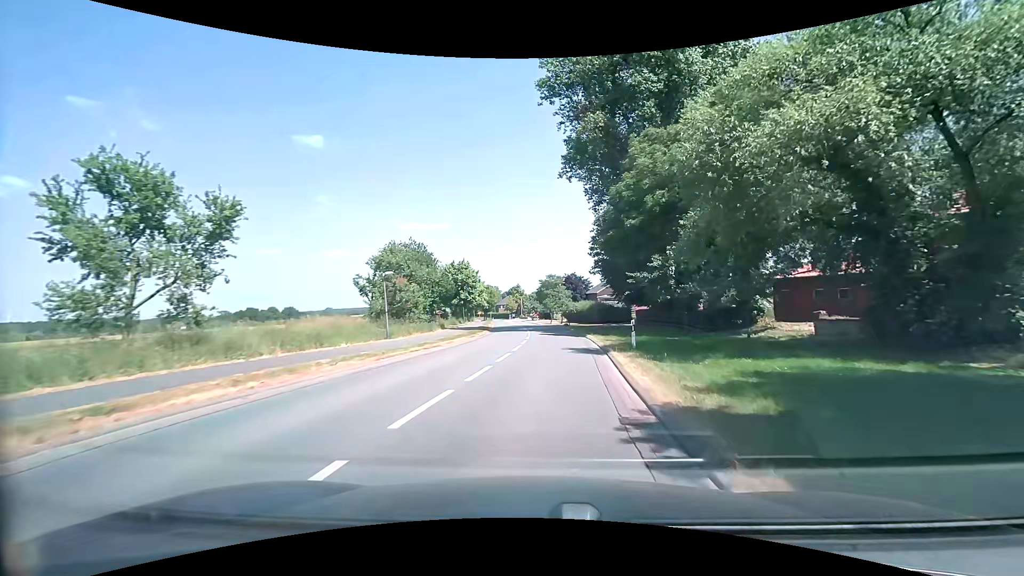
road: secondary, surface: asphalt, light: Day
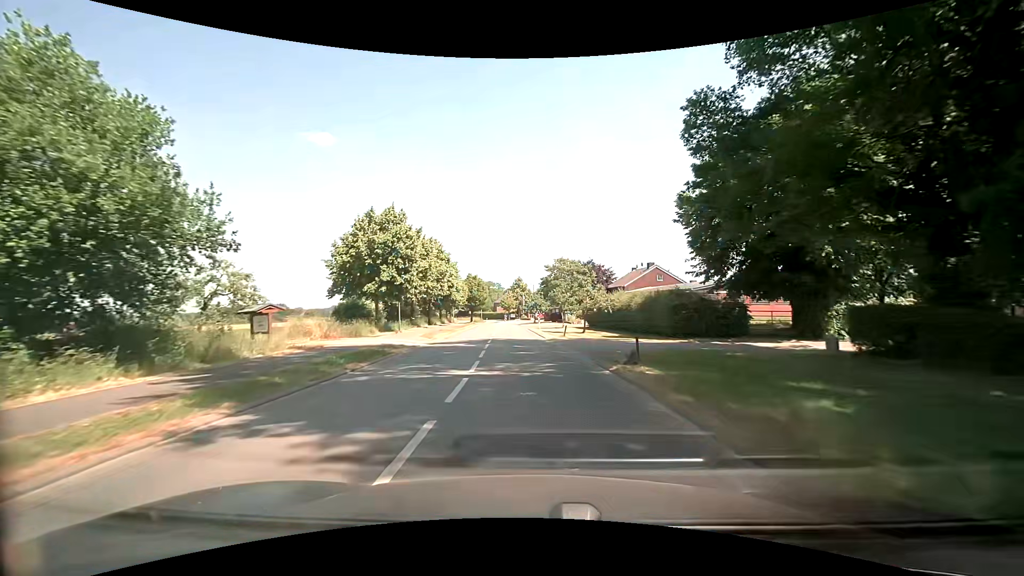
(+0.9, +36.5) m; -1°
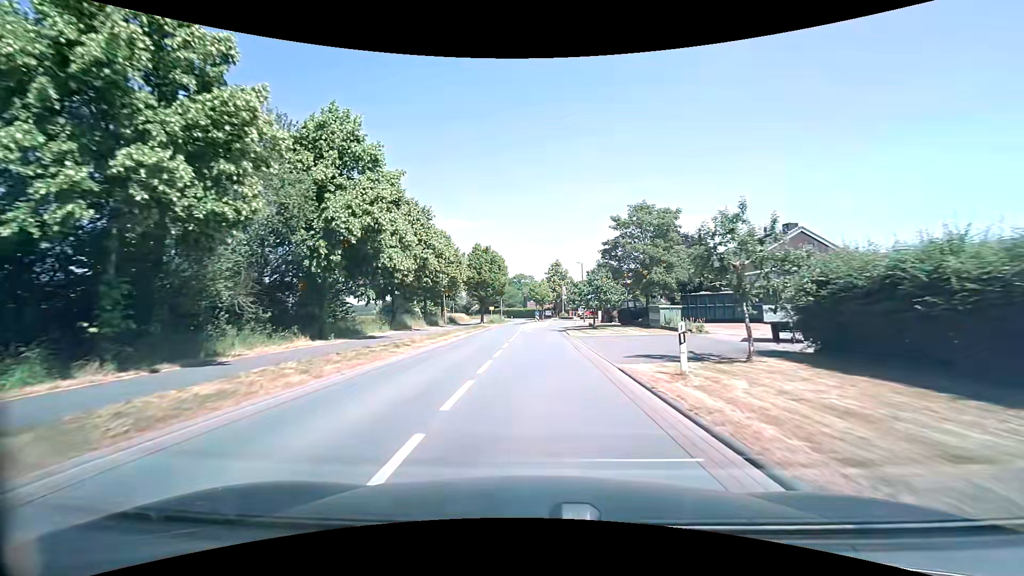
(-1.8, +39.1) m; -4°
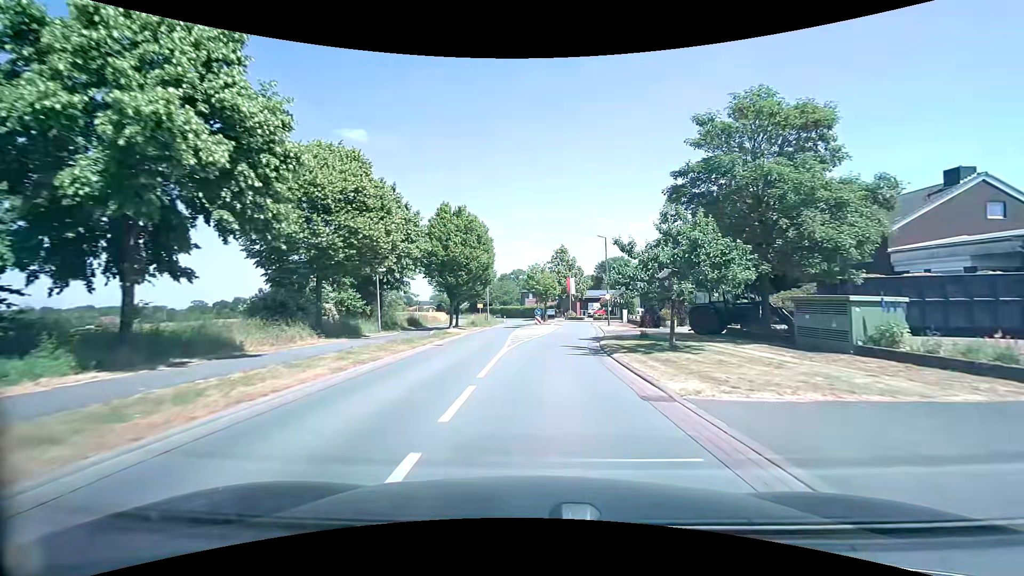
(-0.1, +22.0) m; 0°
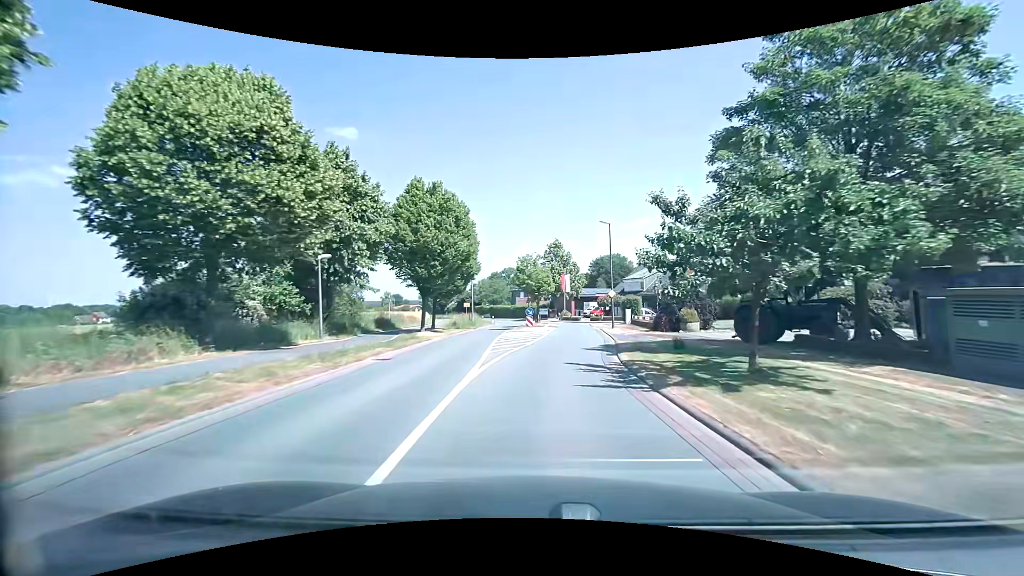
(0.0, +6.9) m; +1°
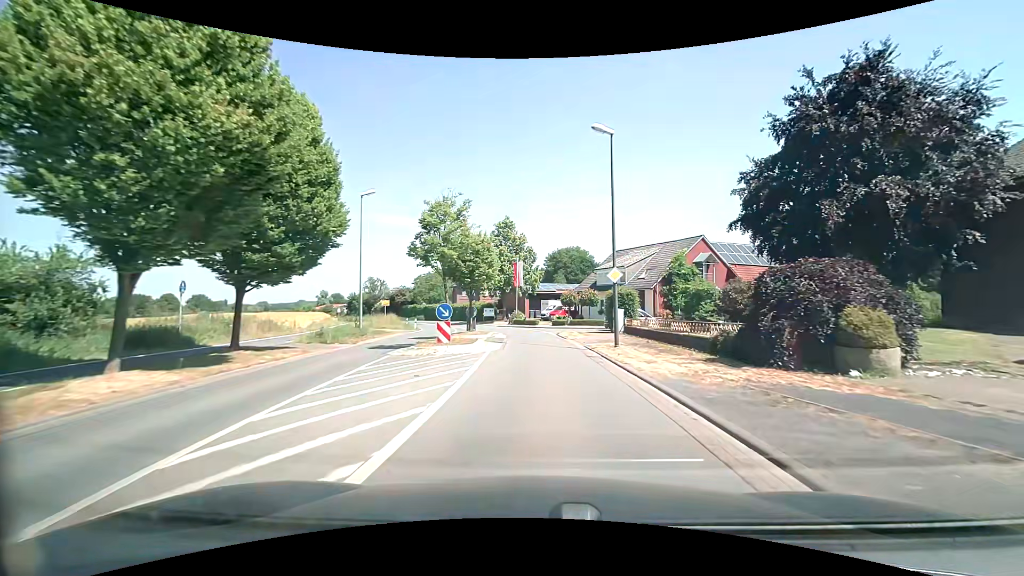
(+1.0, +19.7) m; +5°
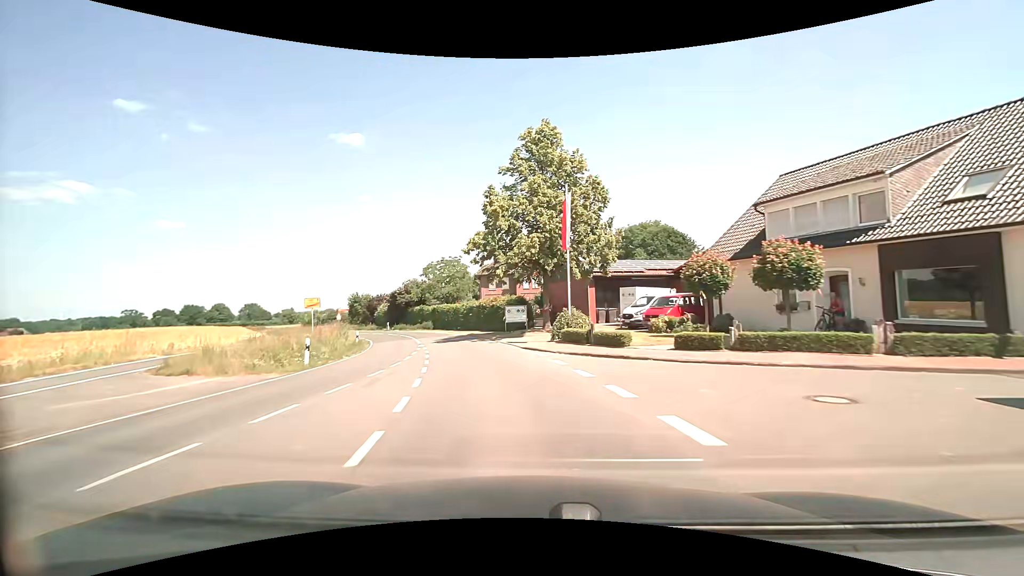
(-0.1, +30.8) m; -6°
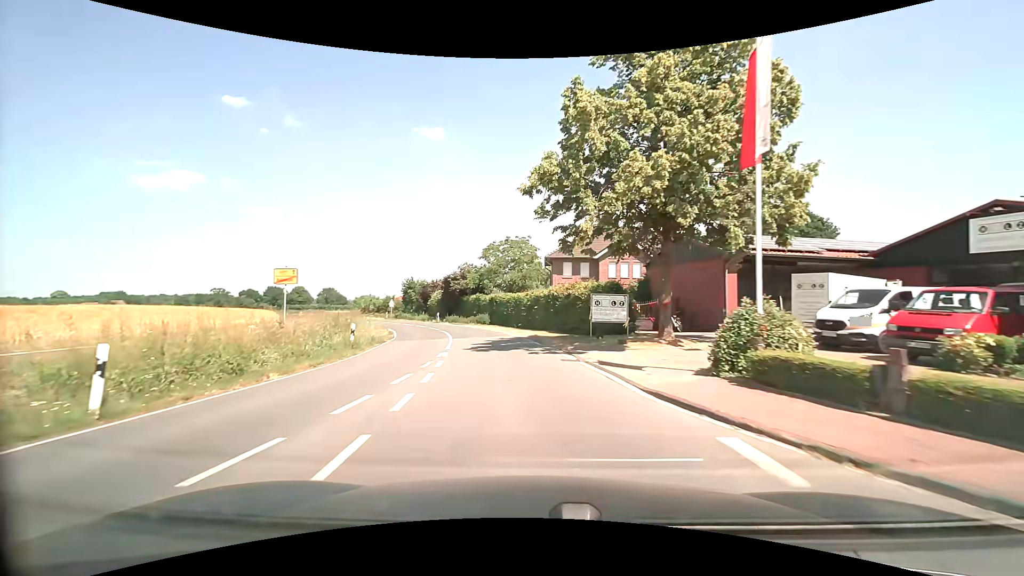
(-0.9, +12.5) m; -7°
(0, +10) (-2, +20) (-4, +30) (-7, +39) (-11, +48) (-15, +57) (-20, +66) (-25, +75) (-30, +83) (-36, +91) m
